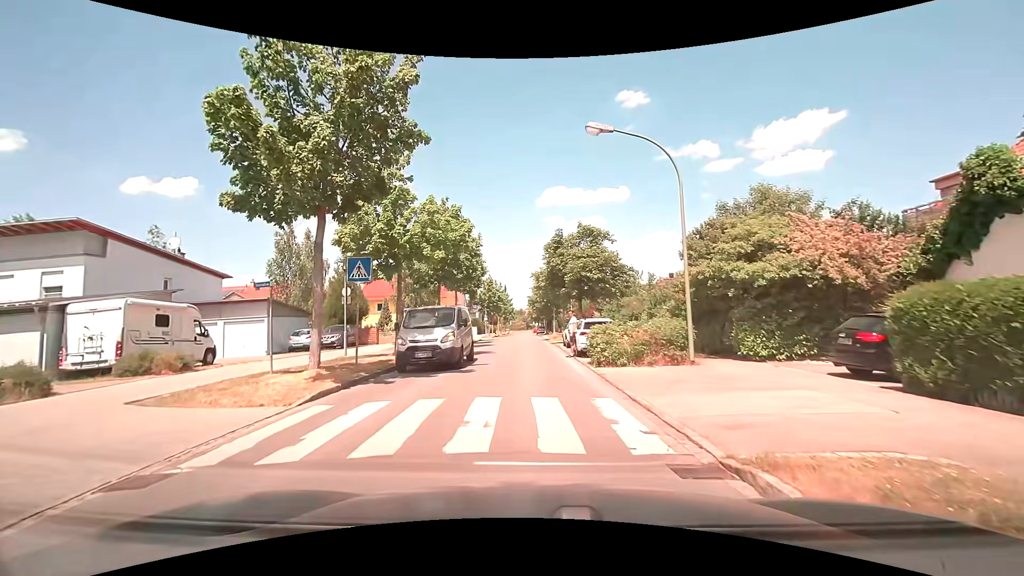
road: residential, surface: asphalt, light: Day
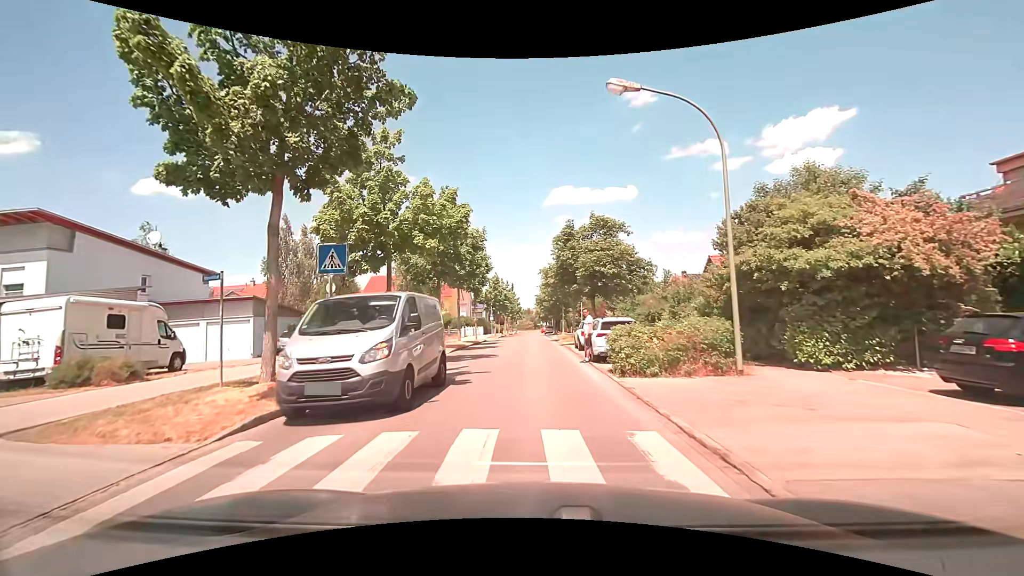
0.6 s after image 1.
(-0.1, +2.7) m; -3°
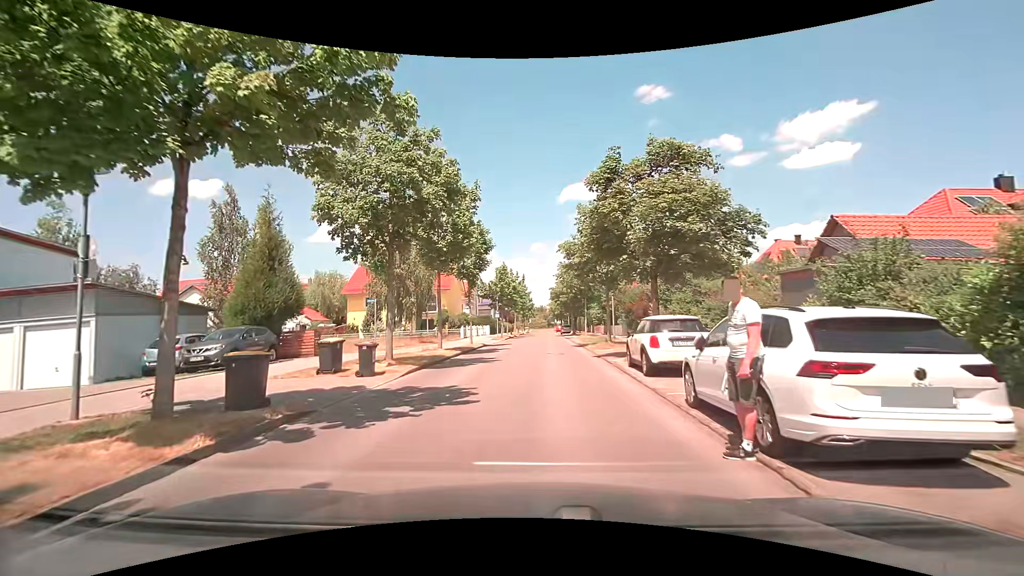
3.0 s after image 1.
(-0.2, +11.6) m; -2°
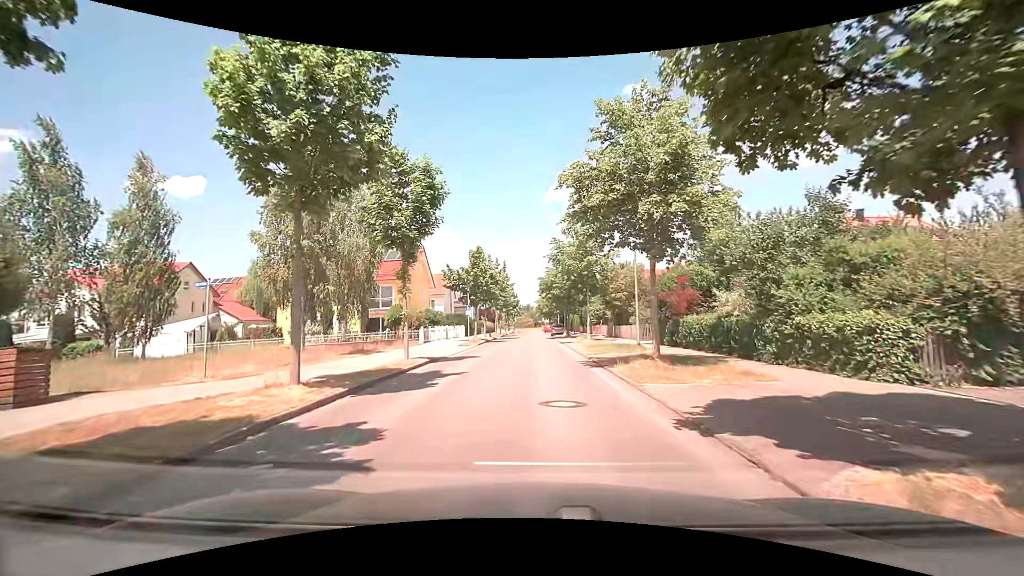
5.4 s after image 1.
(+0.2, +13.1) m; +2°
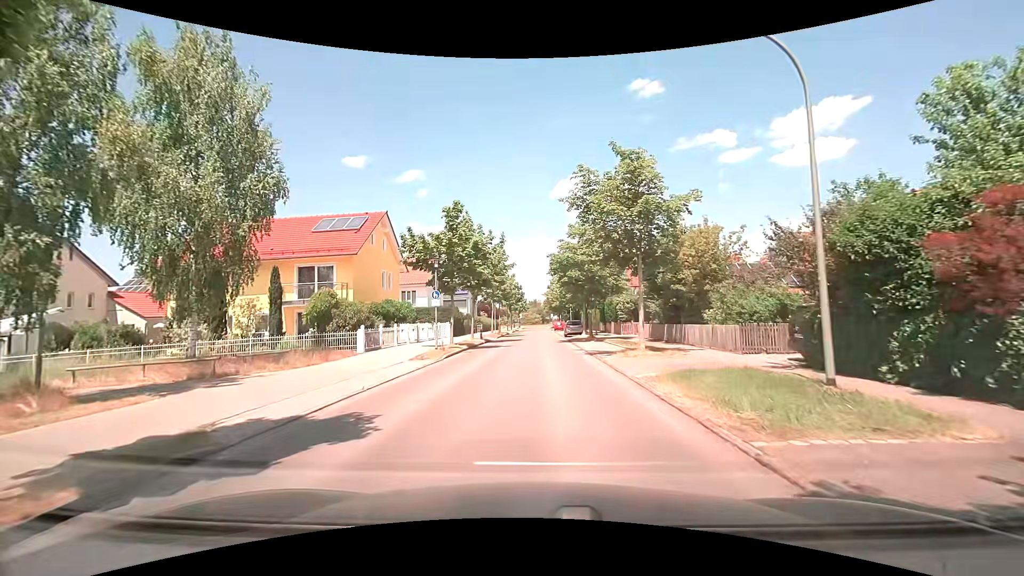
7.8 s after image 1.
(0.0, +15.0) m; -1°
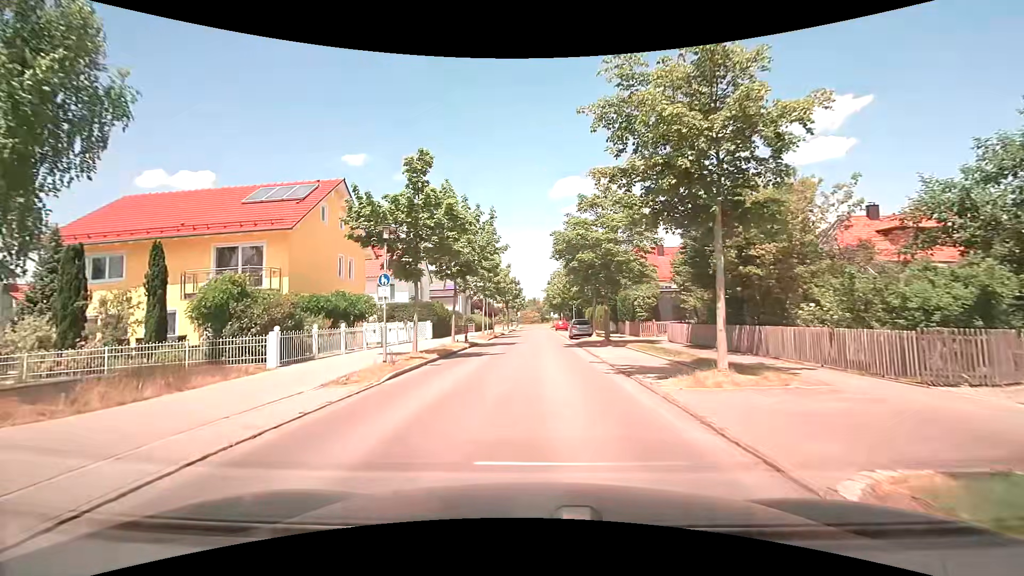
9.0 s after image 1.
(+0.1, +8.1) m; +1°
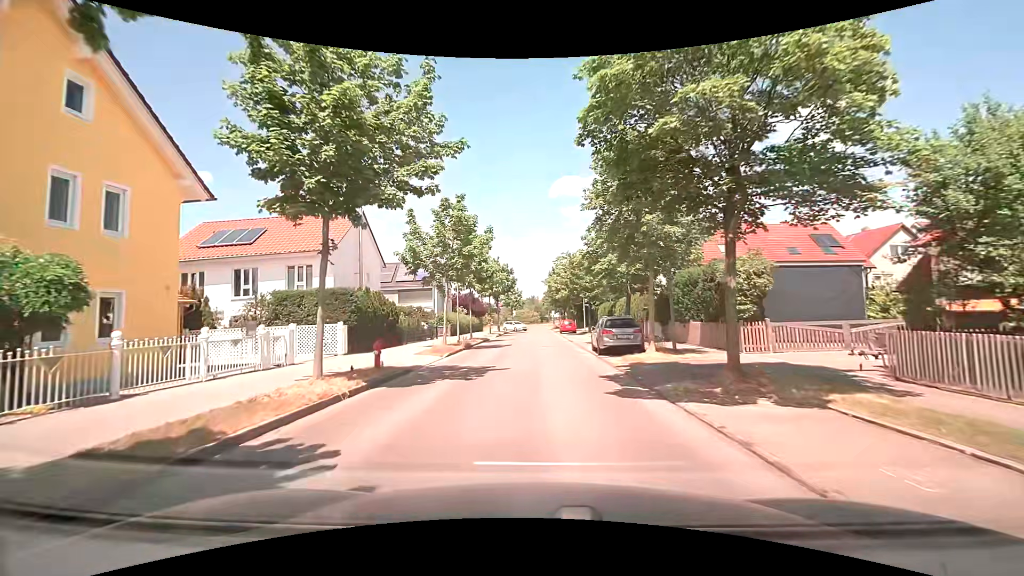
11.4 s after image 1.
(+0.1, +17.2) m; 0°
(0, +10) (0, +20) (0, +30) (0, +40) (0, +50) (+1, +60) (+1, +70) (+1, +80) (+1, +90) (+1, +100) m
